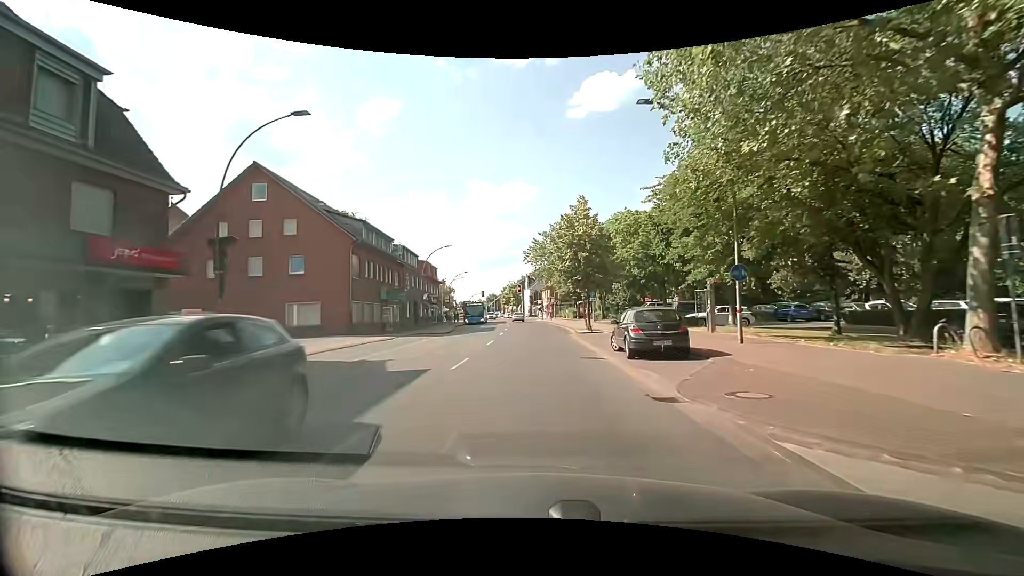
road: primary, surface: asphalt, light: Day
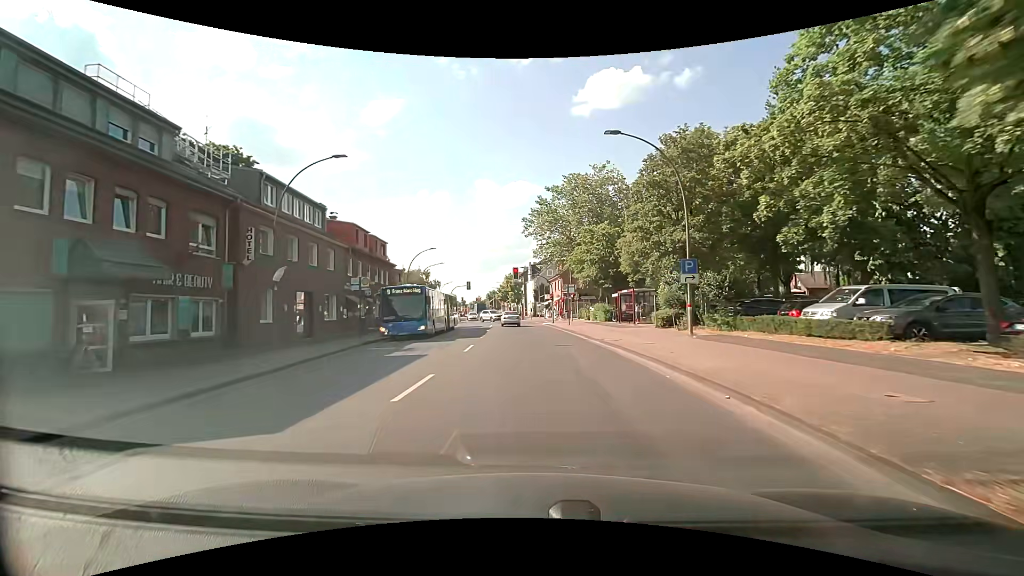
(0.0, +30.9) m; -1°
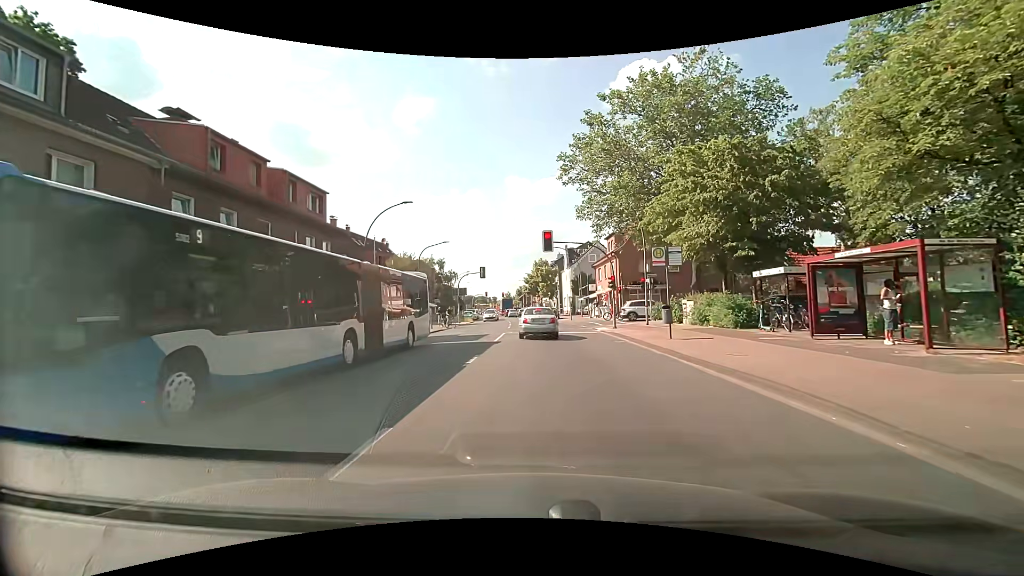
(-0.6, +22.7) m; -4°
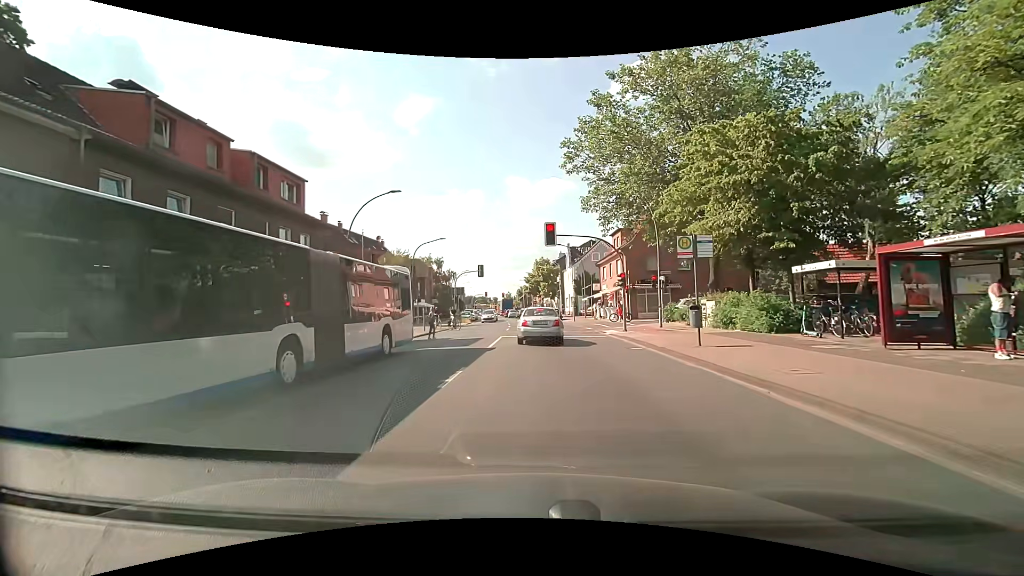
(0.0, +3.1) m; -1°
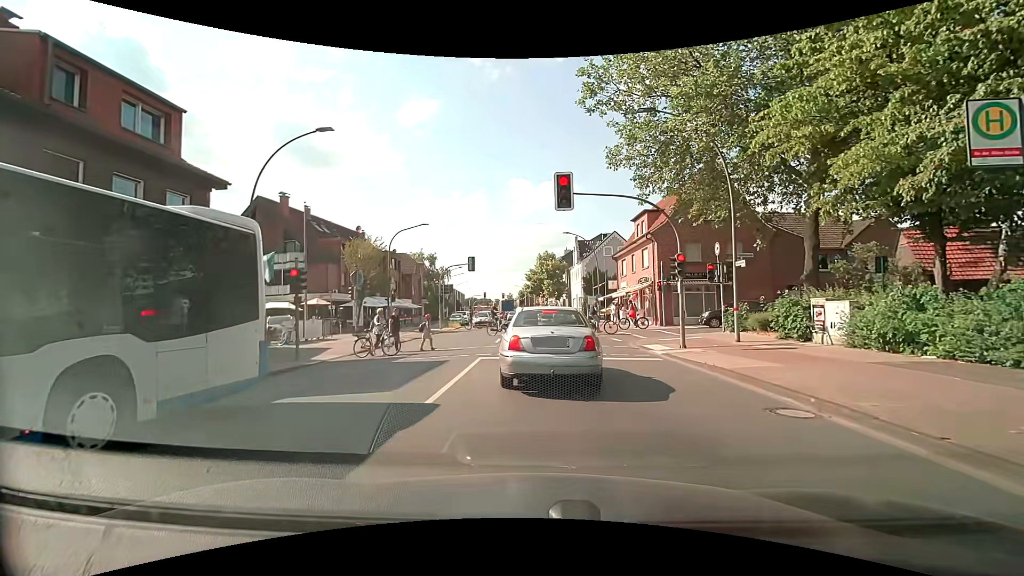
(+0.2, +10.1) m; 0°
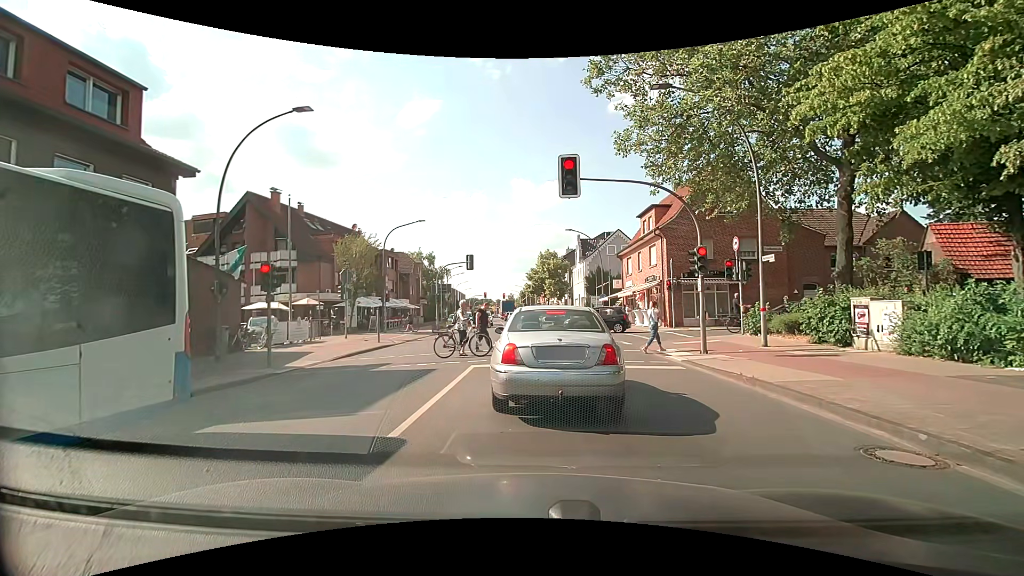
(0.0, +1.9) m; 0°
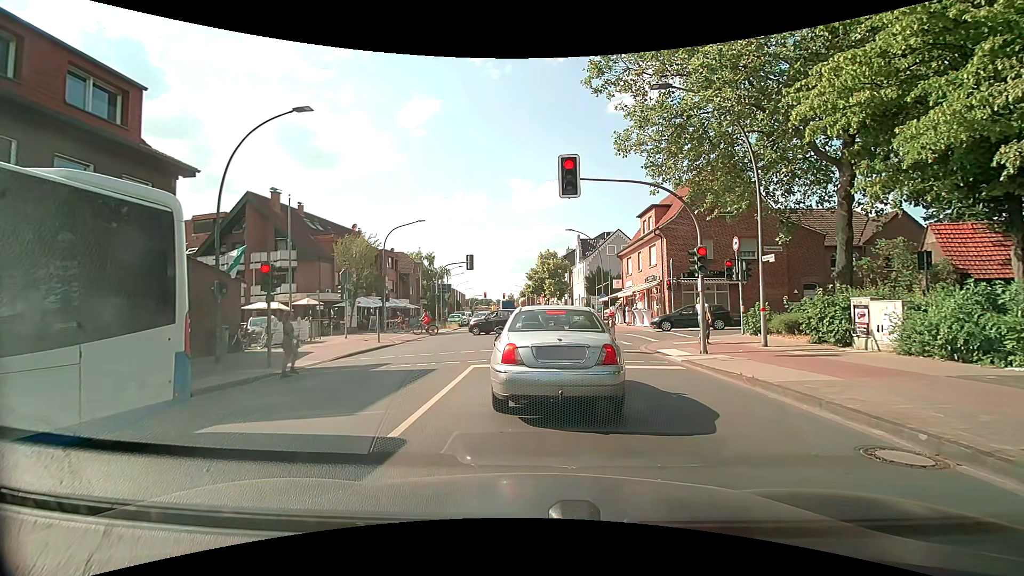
(0.0, 0.0) m; 0°
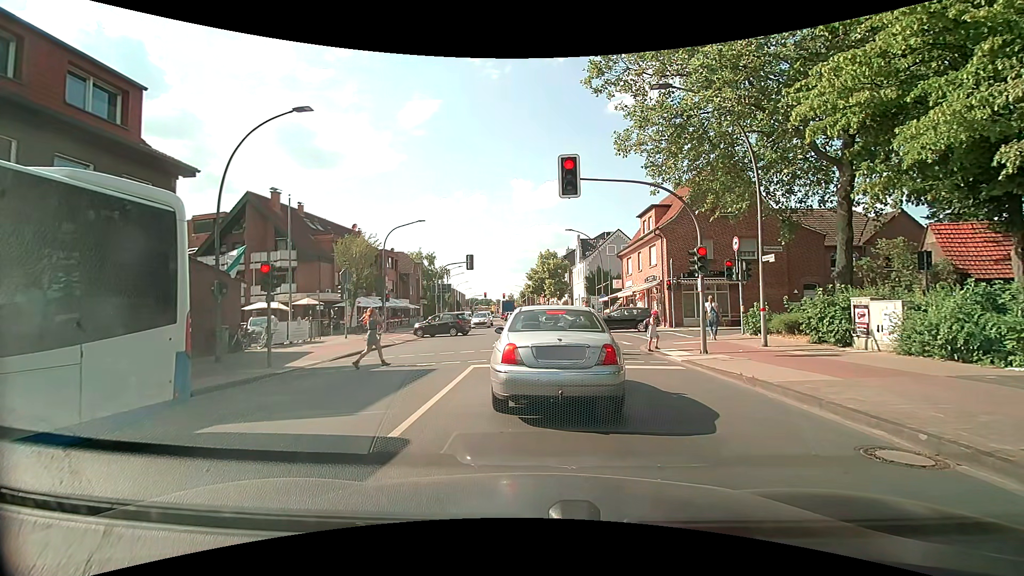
(0.0, 0.0) m; 0°
(0, +10) (0, +20) (0, +30) (0, +40) (-1, +50) (-1, +60) (-2, +70) (-2, +80) (-3, +90) (-4, +100) m
